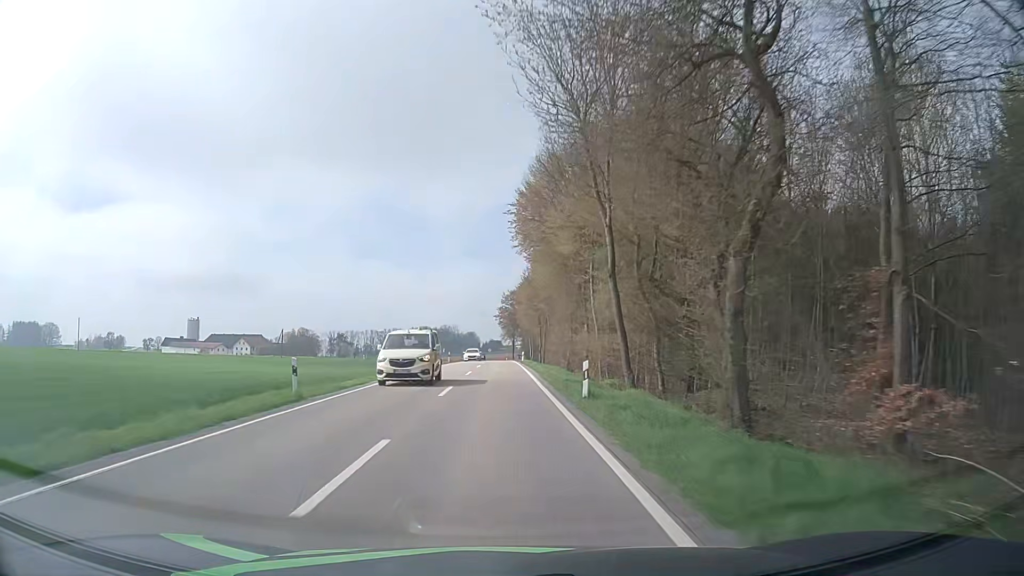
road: tertiary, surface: asphalt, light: Day
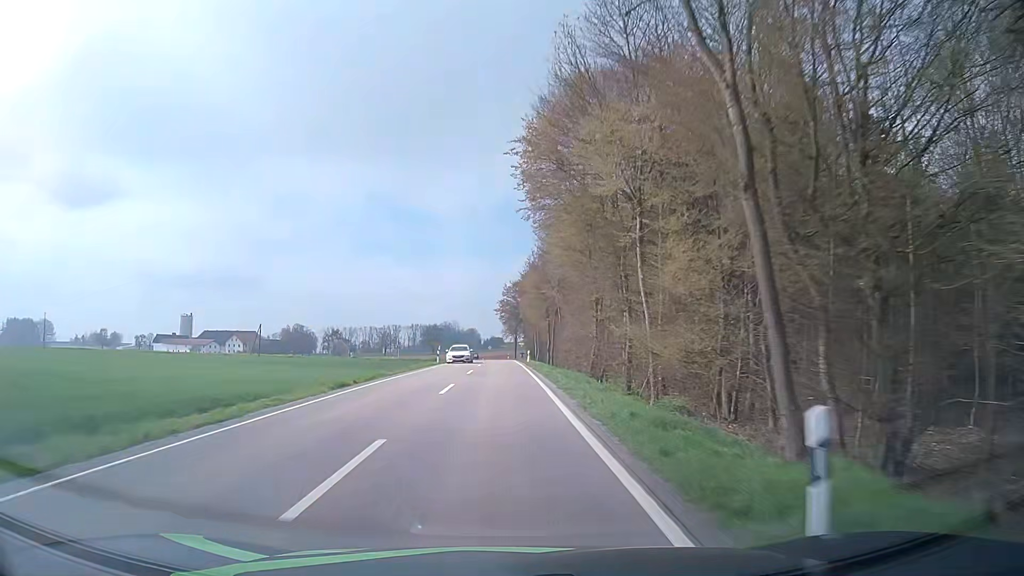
(0.0, +12.2) m; 0°
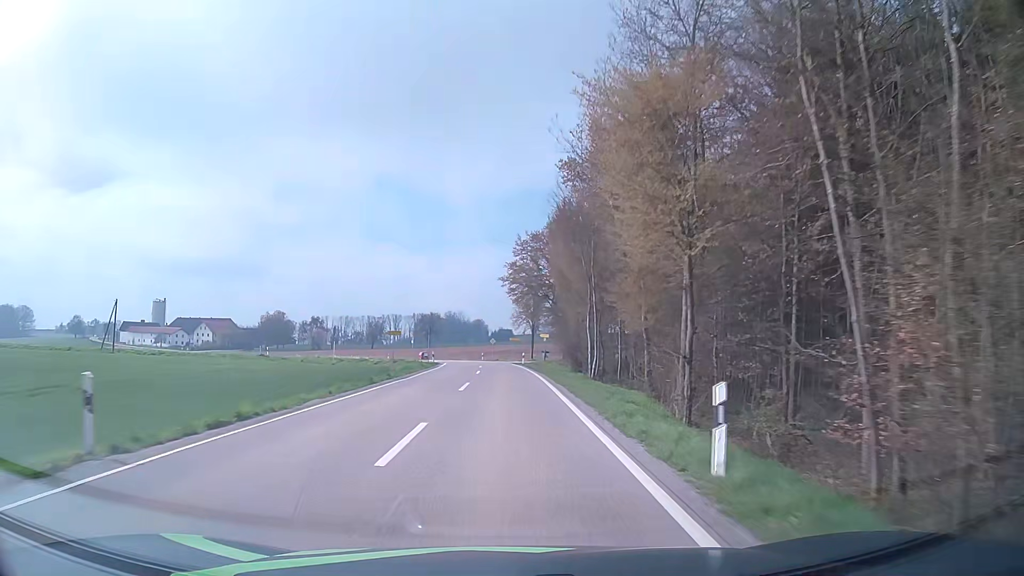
(-0.3, +47.0) m; -1°
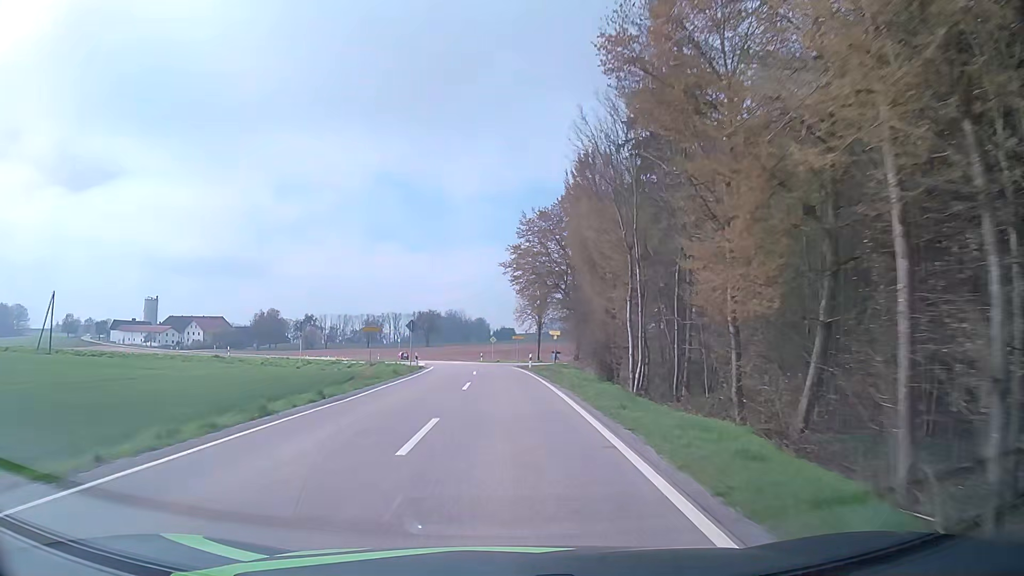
(0.0, +11.6) m; 0°
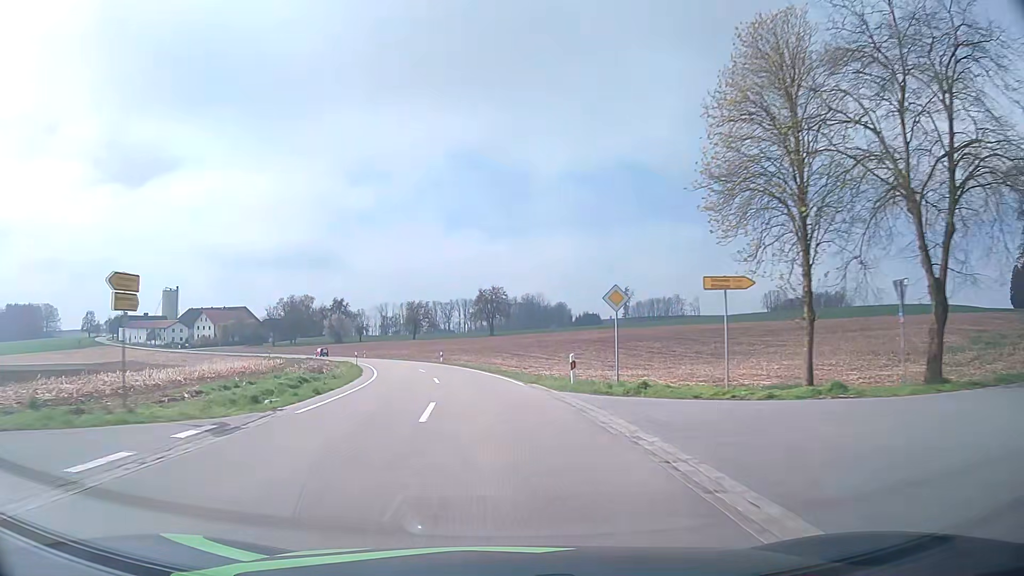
(-2.1, +58.6) m; -7°
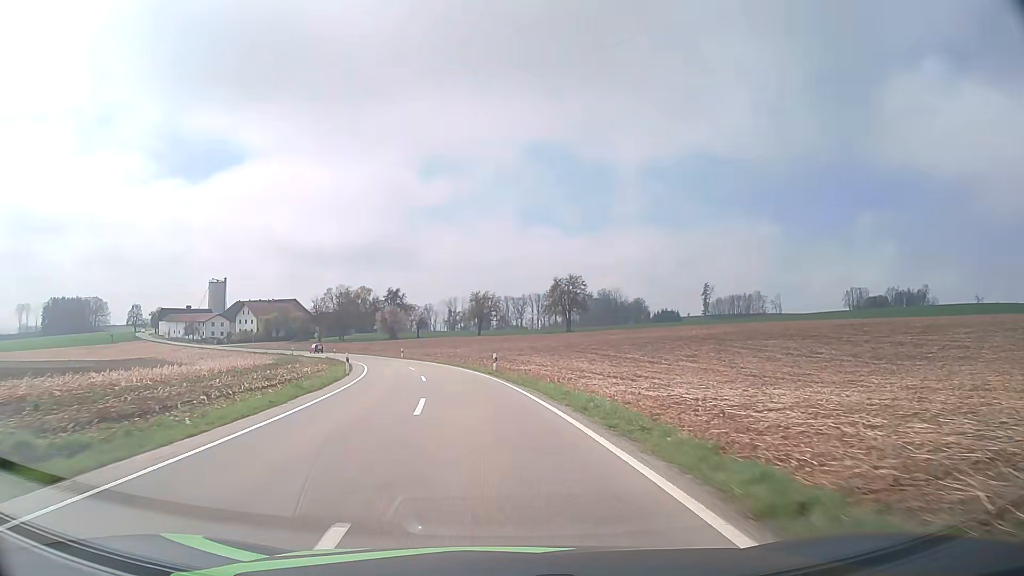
(-1.2, +23.9) m; -6°
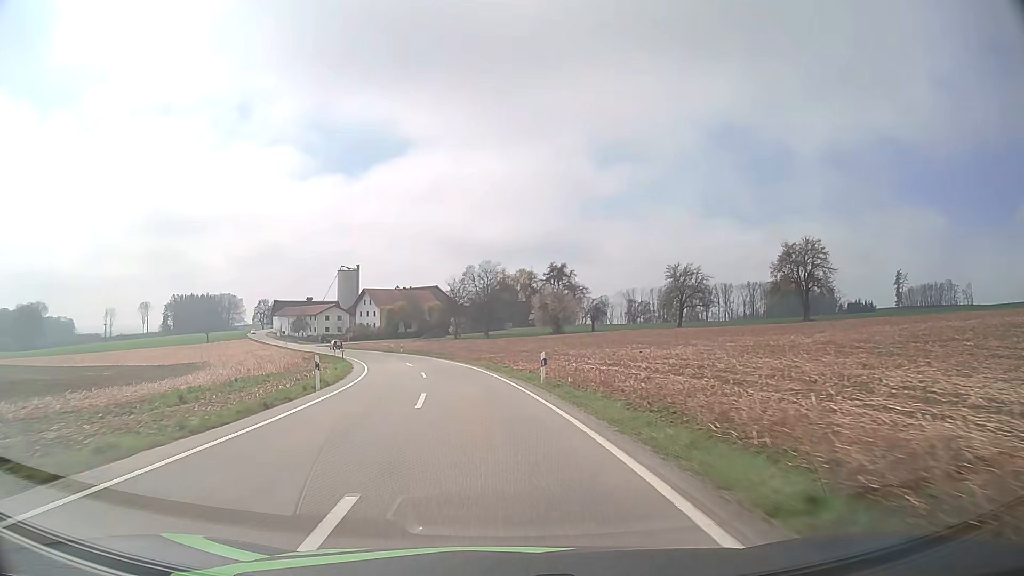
(-6.2, +48.6) m; -15°
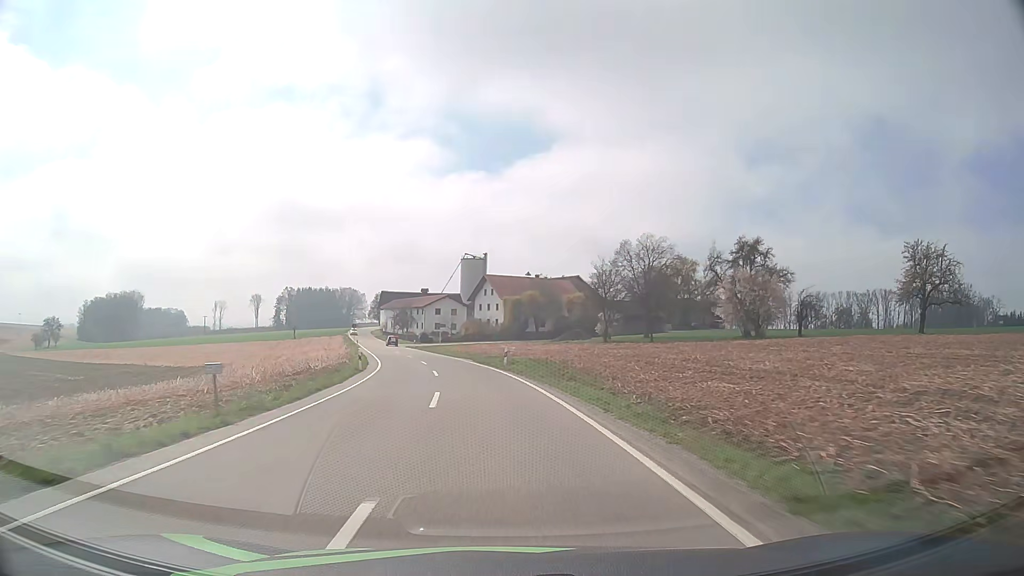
(-4.0, +37.7) m; -11°
(0, +10) (-1, +20) (-2, +30) (-3, +40) (-5, +50) (-8, +59) (-10, +69) (-13, +79) (-15, +88) (-18, +98) m
